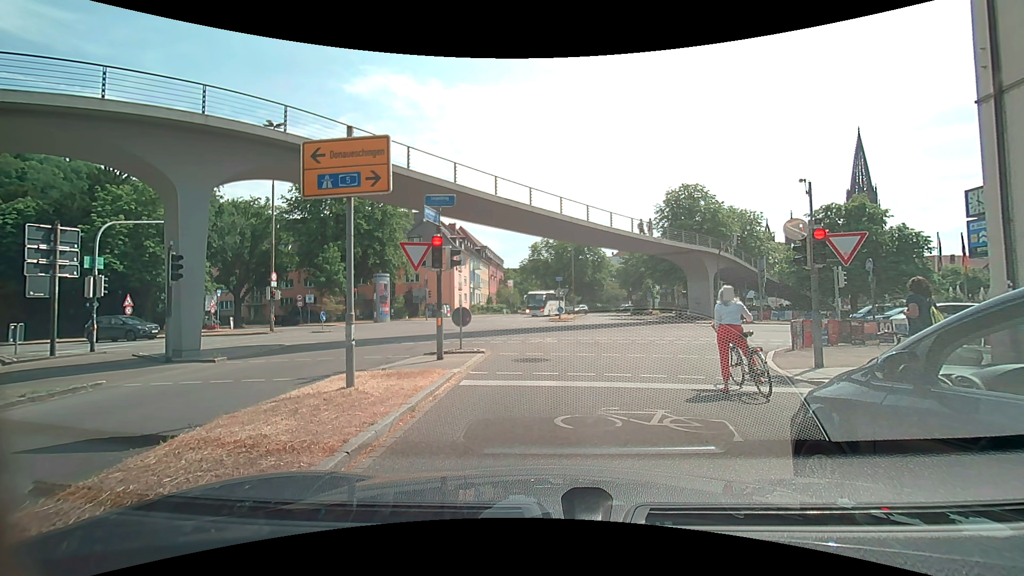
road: unclassified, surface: asphalt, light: Day
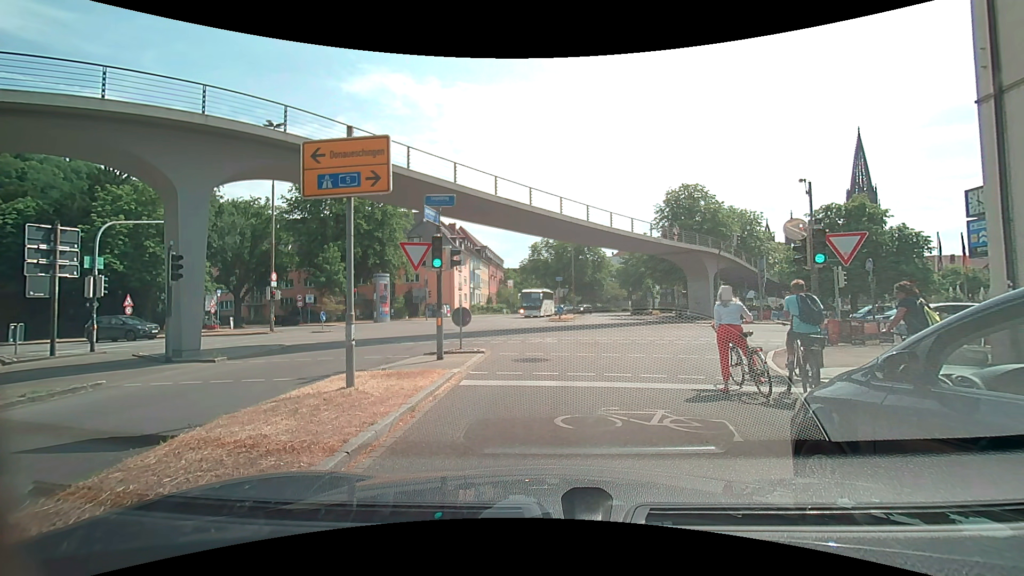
(0.0, 0.0) m; 0°
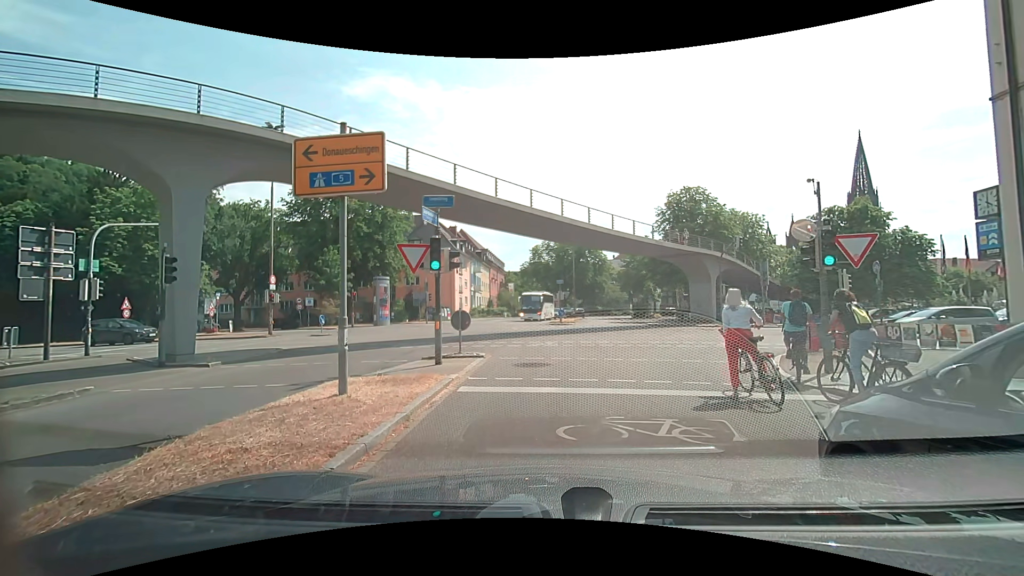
(0.0, +0.4) m; 0°
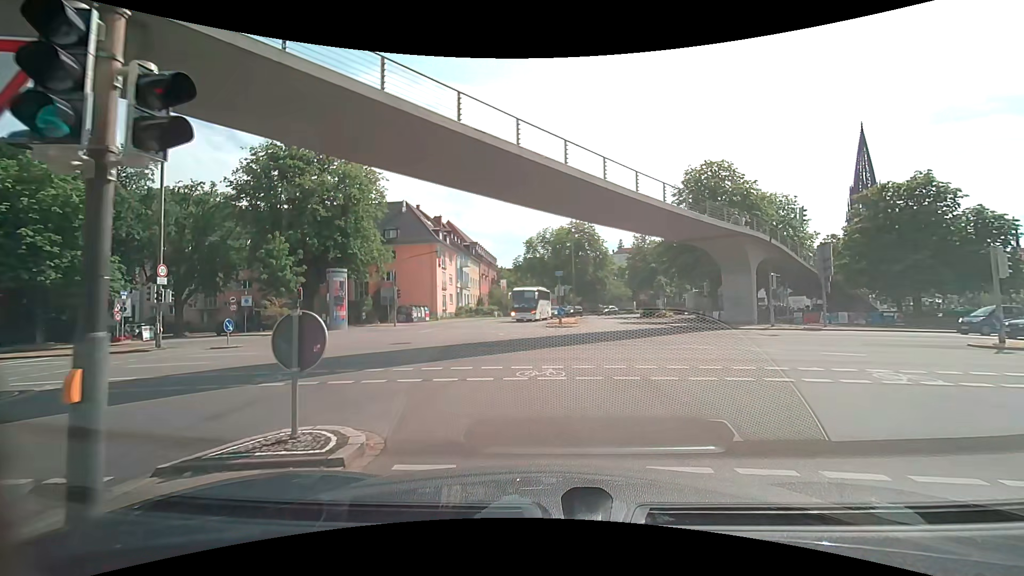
(+0.2, +9.8) m; +1°
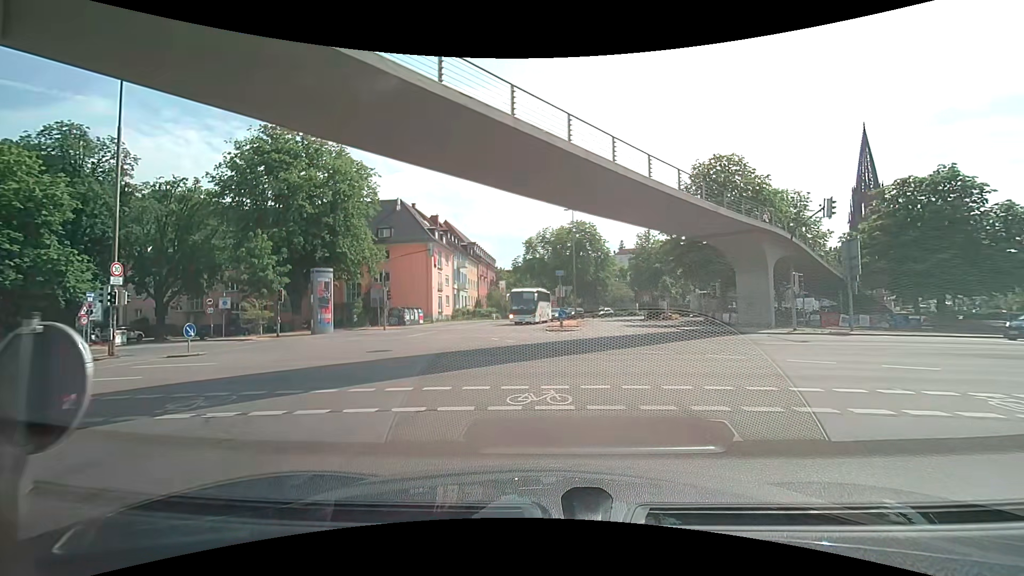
(0.0, +2.7) m; 0°
